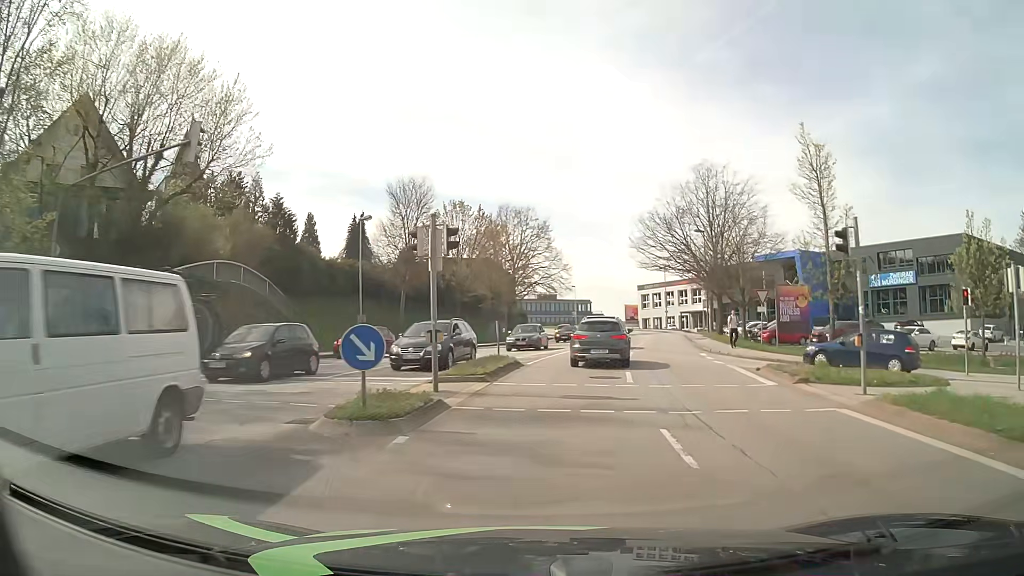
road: tertiary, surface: asphalt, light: Day
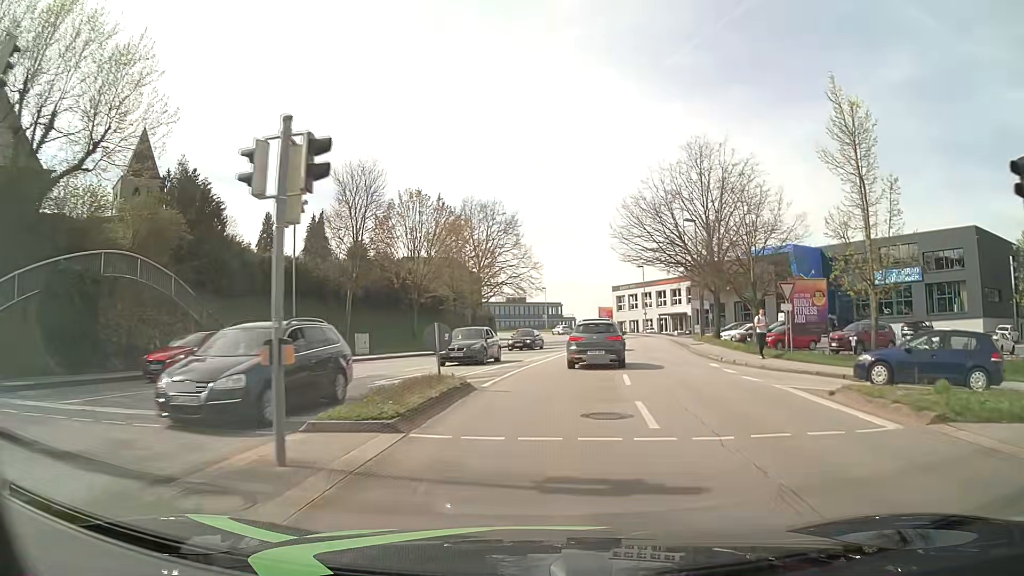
(+0.2, +6.7) m; +3°
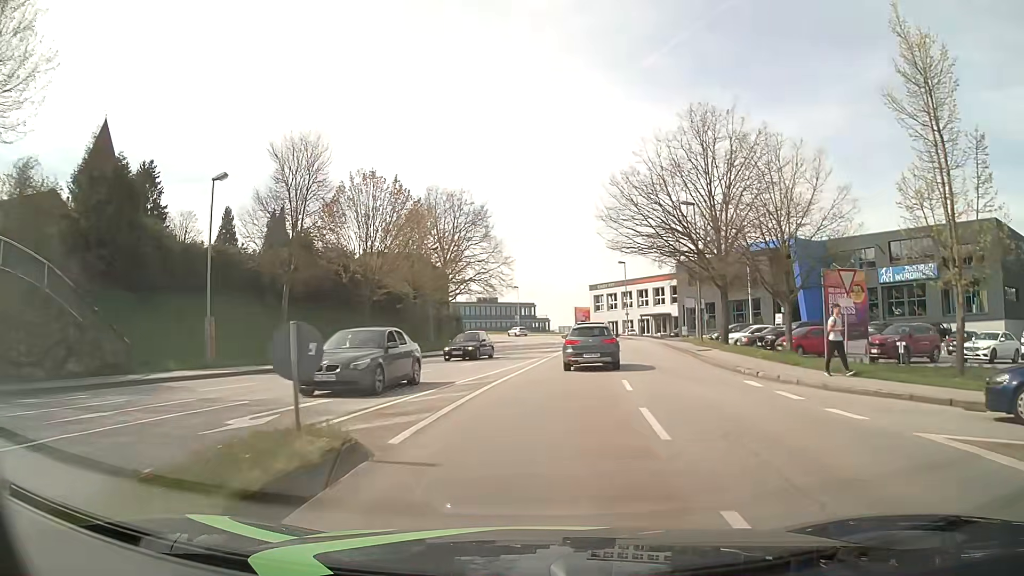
(+0.2, +6.9) m; +2°
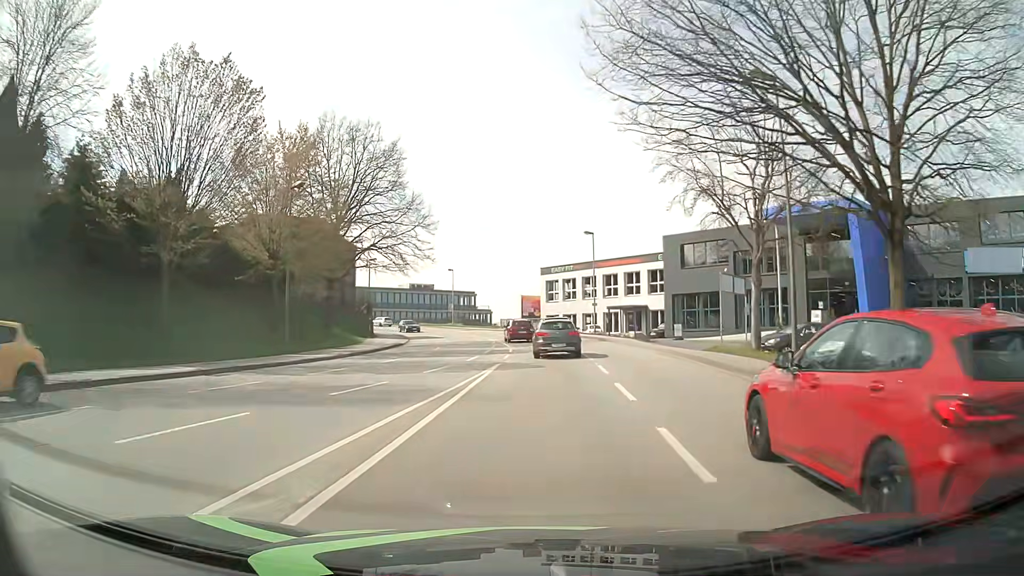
(+1.0, +20.2) m; +4°
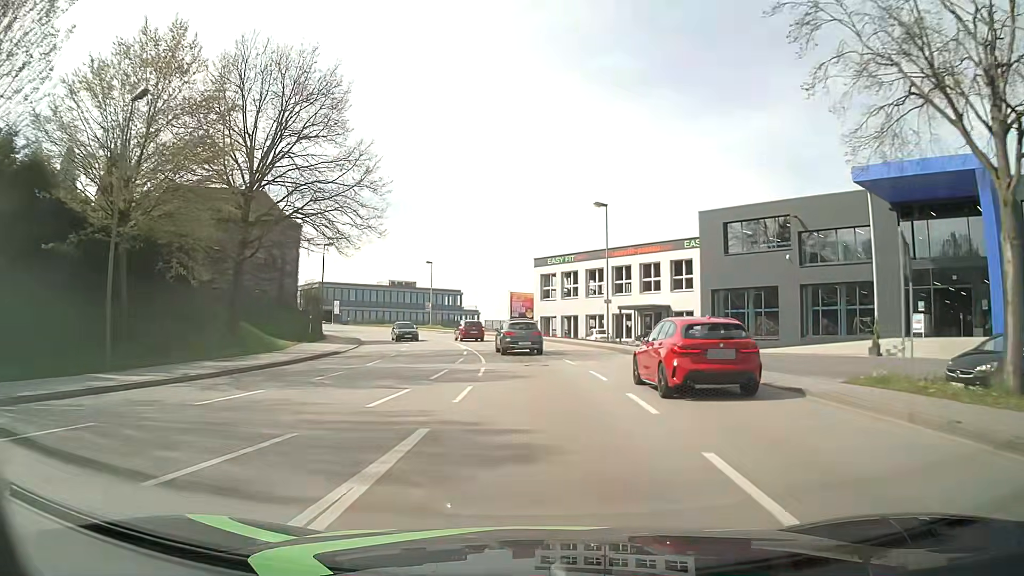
(+0.1, +13.8) m; 0°
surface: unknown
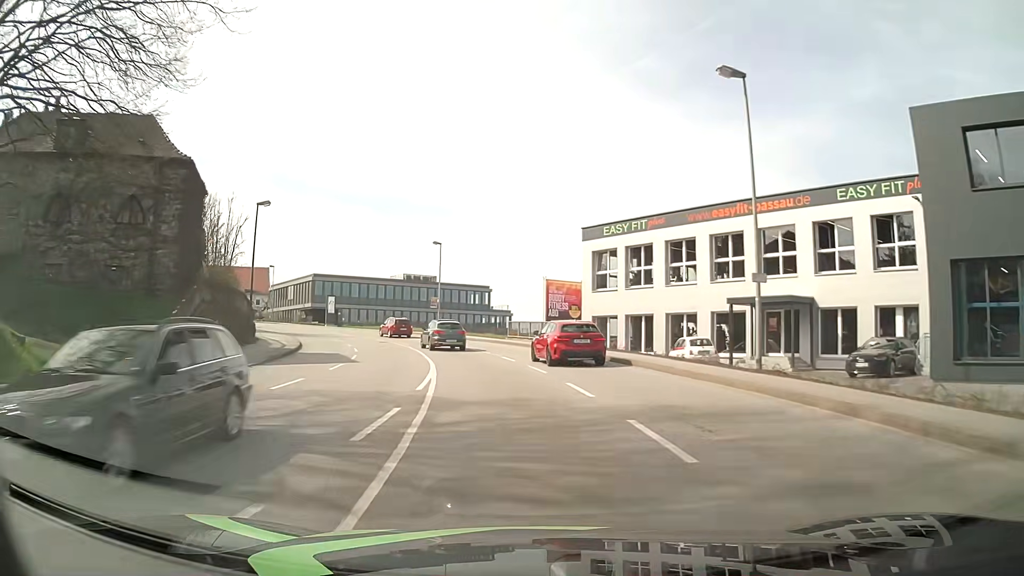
(-0.2, +21.5) m; -3°
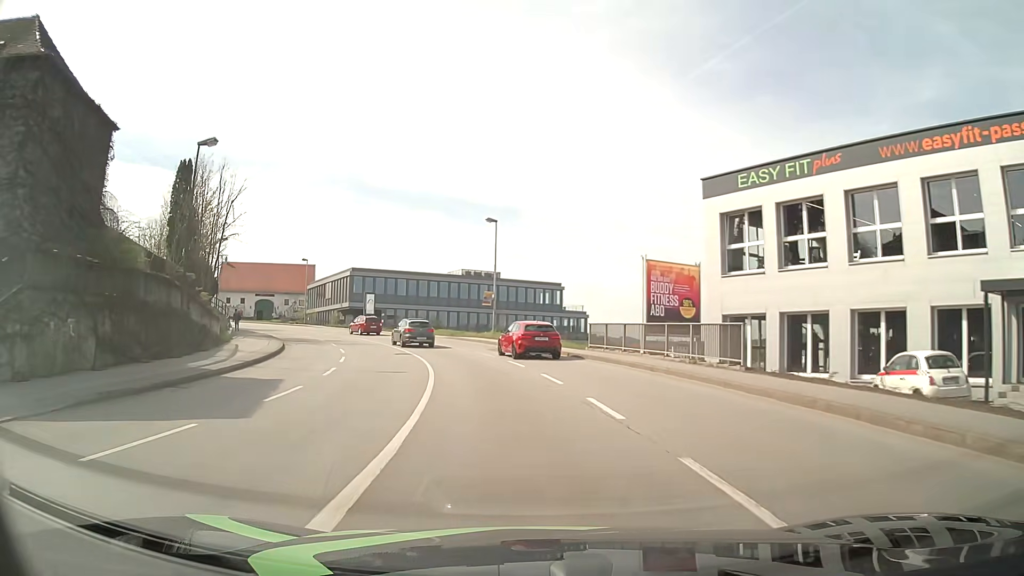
(-0.8, +14.6) m; -6°
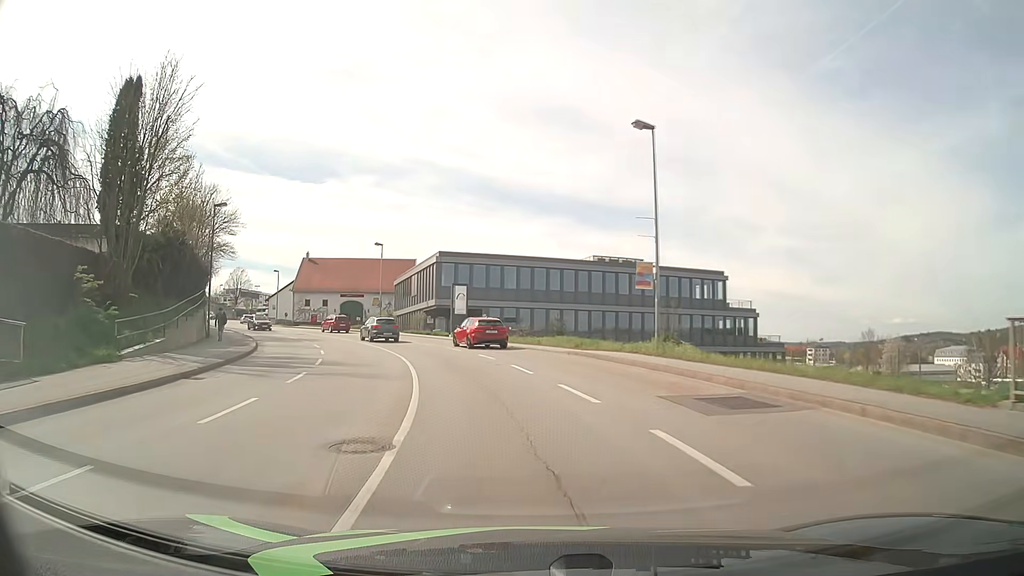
(-2.0, +22.0) m; -11°
(-1, +10) (-2, +20) (-4, +30) (-8, +39) (-12, +48) (-18, +56) (-24, +64) (-29, +73) (-35, +81) (-41, +89) m
